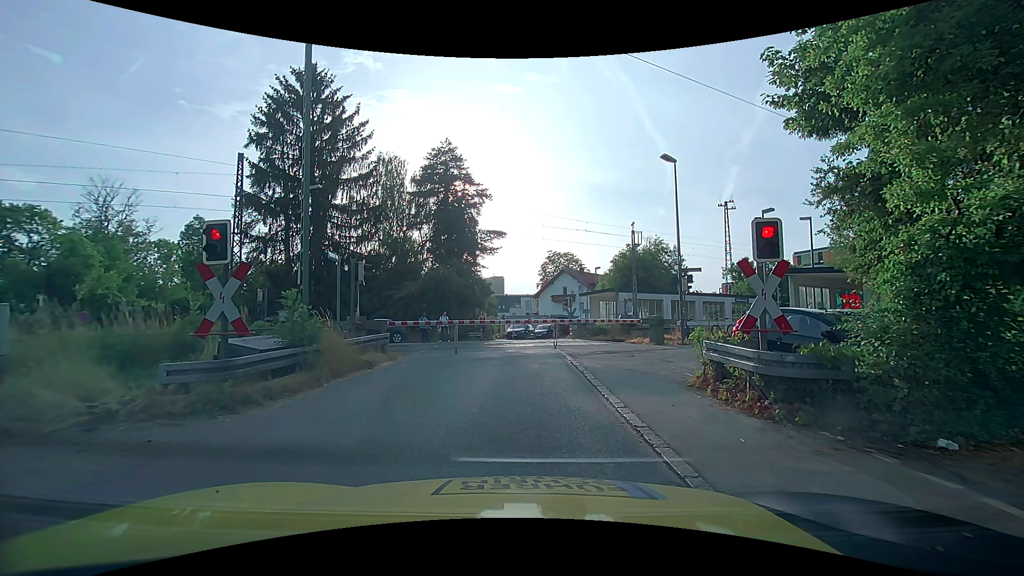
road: unclassified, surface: asphalt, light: Day
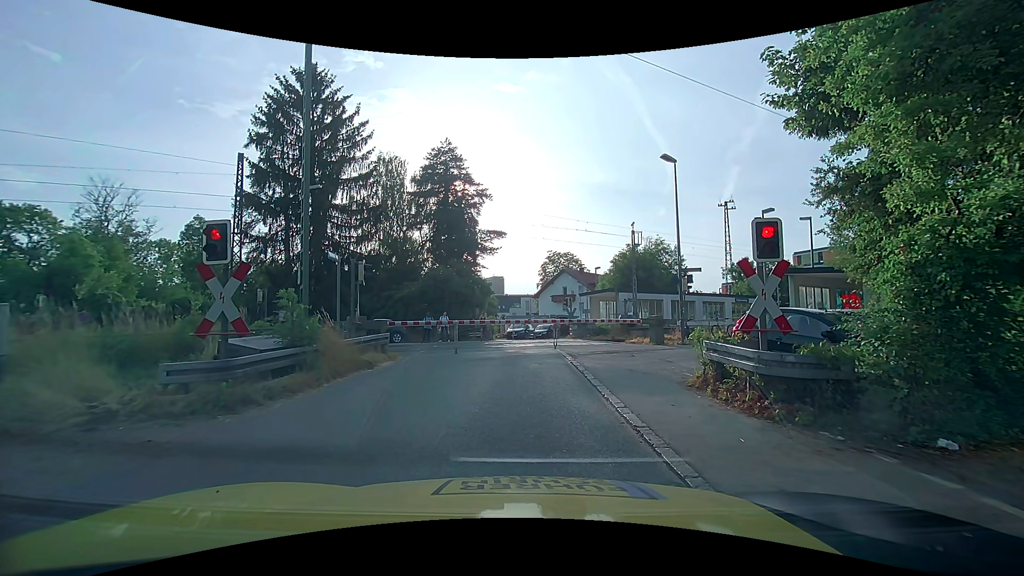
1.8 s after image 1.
(0.0, 0.0) m; 0°
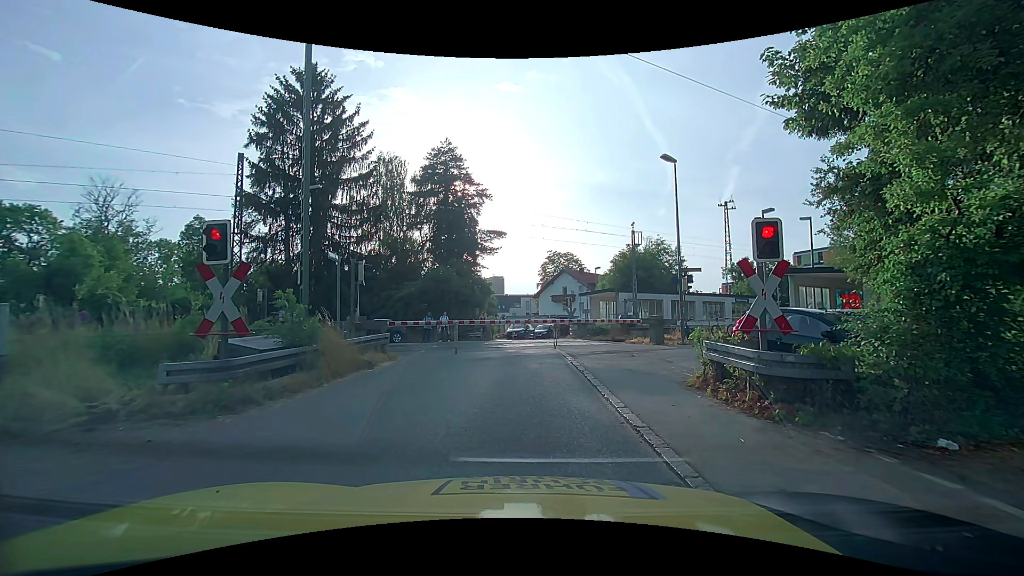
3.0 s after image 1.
(0.0, 0.0) m; 0°
